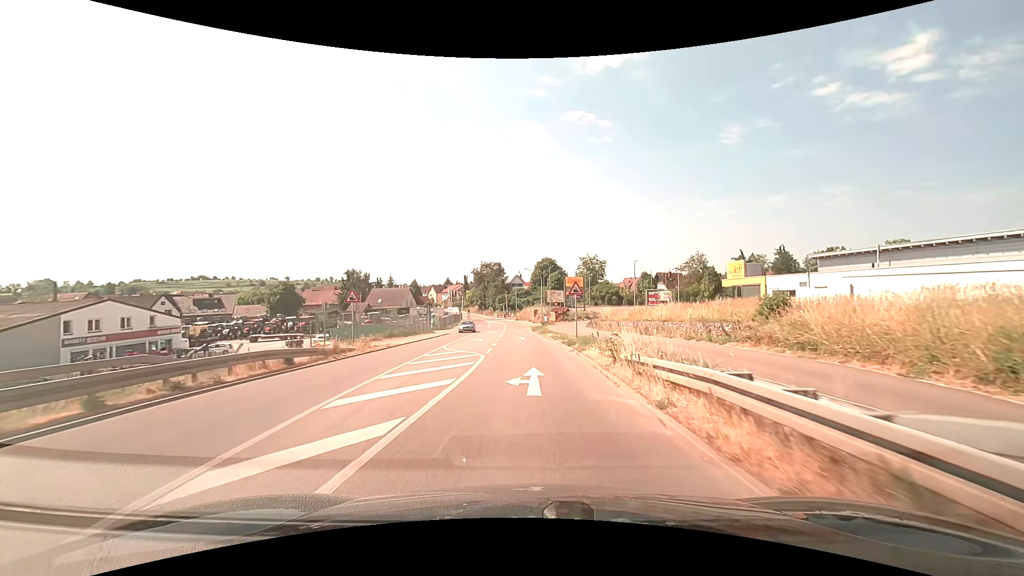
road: secondary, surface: asphalt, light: Day
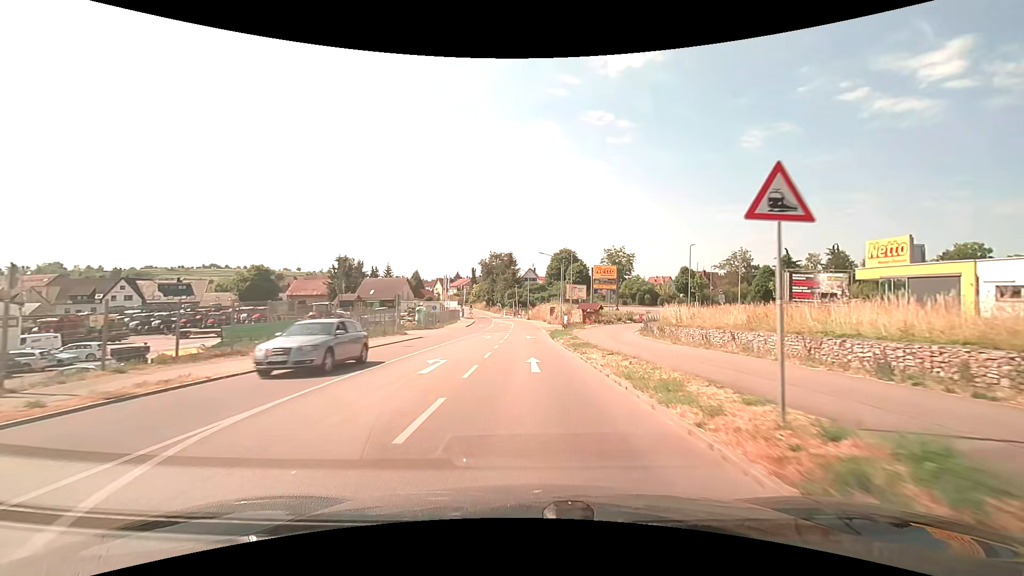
(-0.2, +20.3) m; -2°
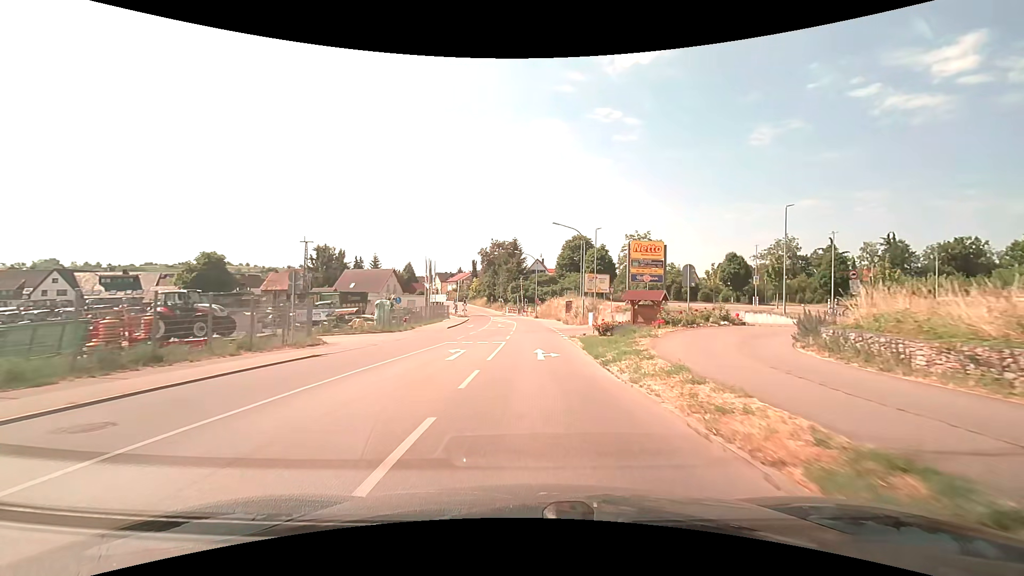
(-0.1, +19.8) m; -1°
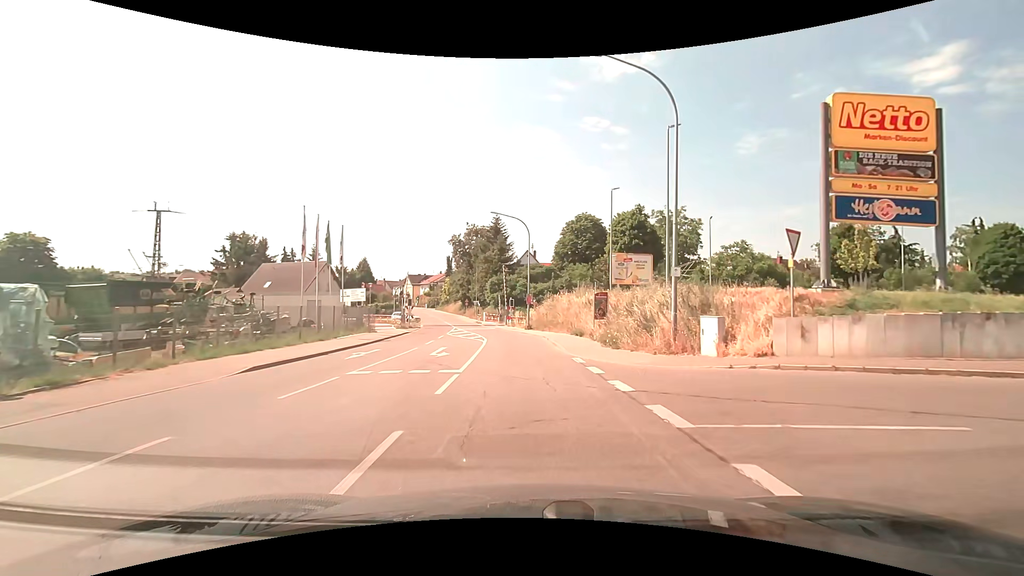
(+0.2, +31.8) m; +1°
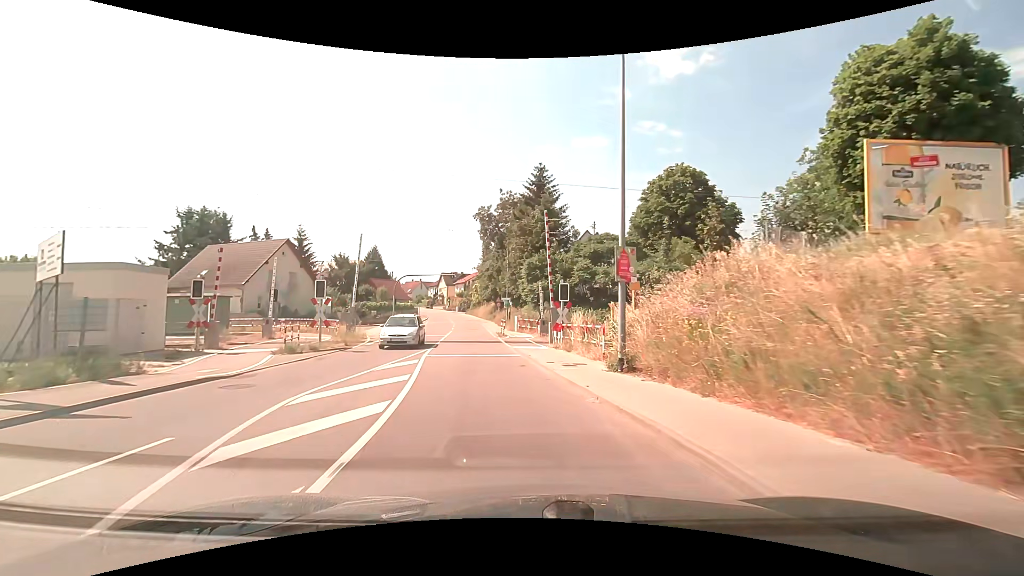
(-0.6, +29.1) m; -6°
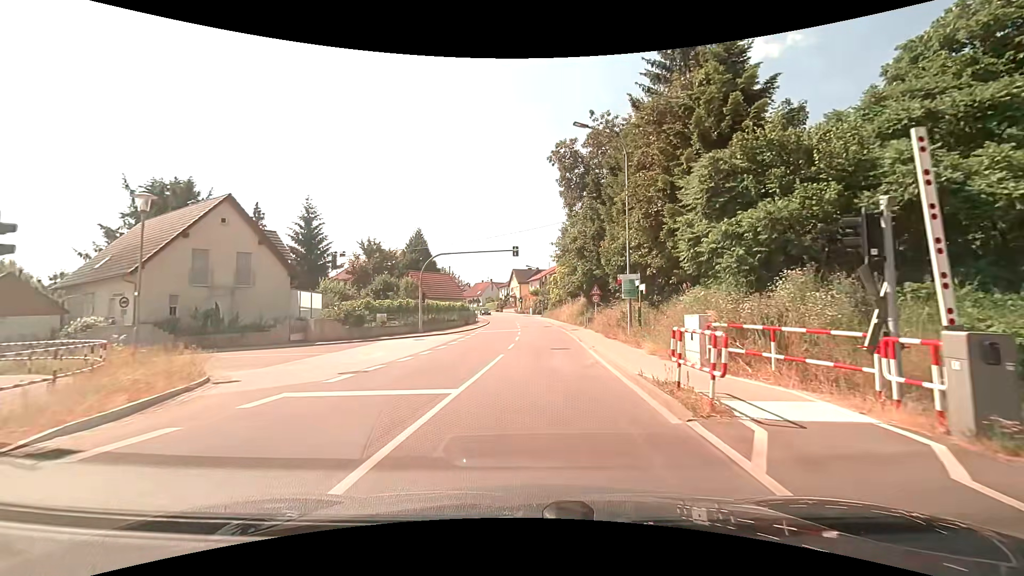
(-2.6, +25.5) m; -9°
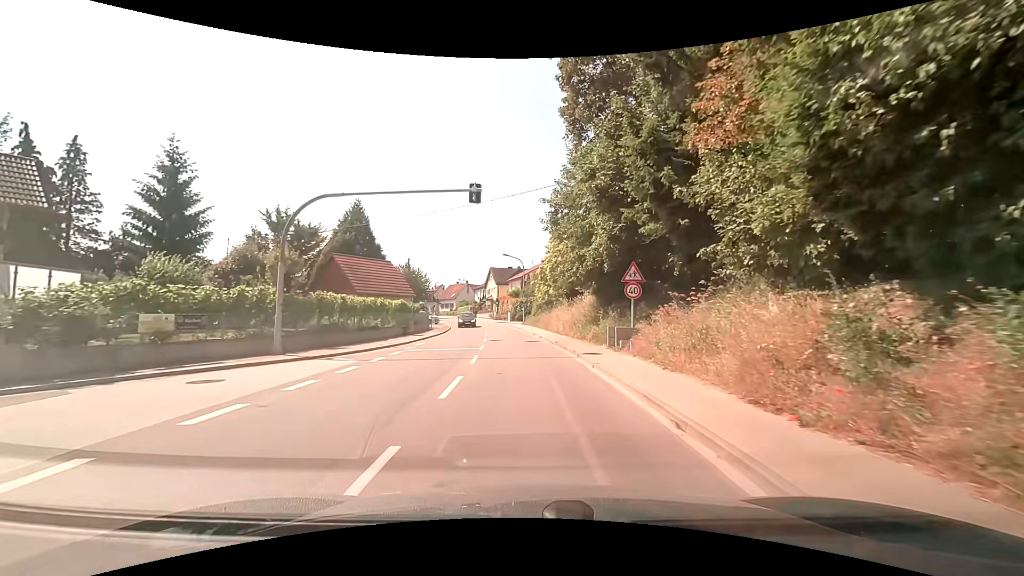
(+0.4, +18.5) m; +2°
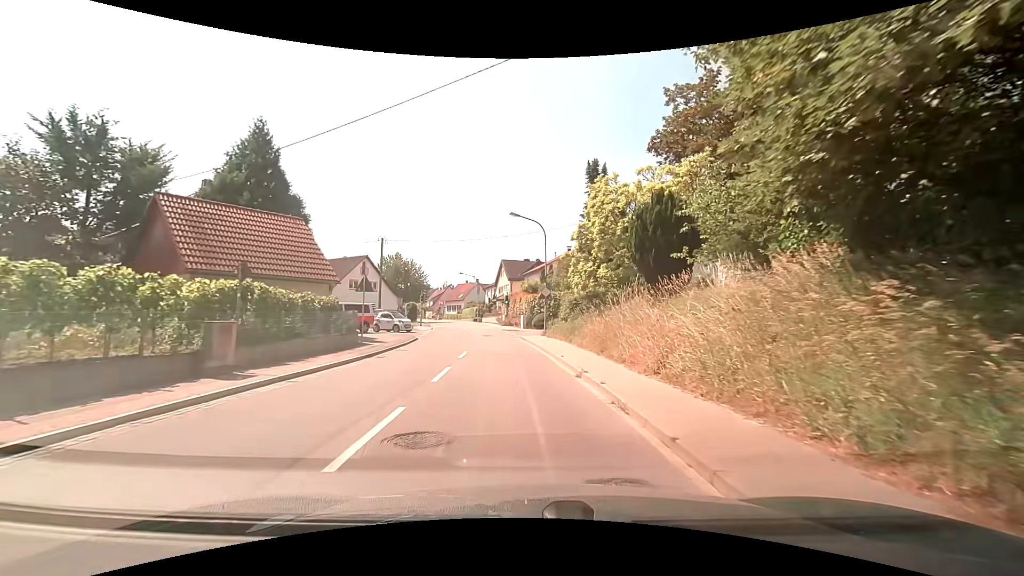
(-0.3, +21.8) m; -2°
(0, +10) (-1, +20) (-2, +30) (-3, +40) (-5, +50) (-7, +60) (-9, +69) (-11, +79) (-14, +89) (-17, +98) m
